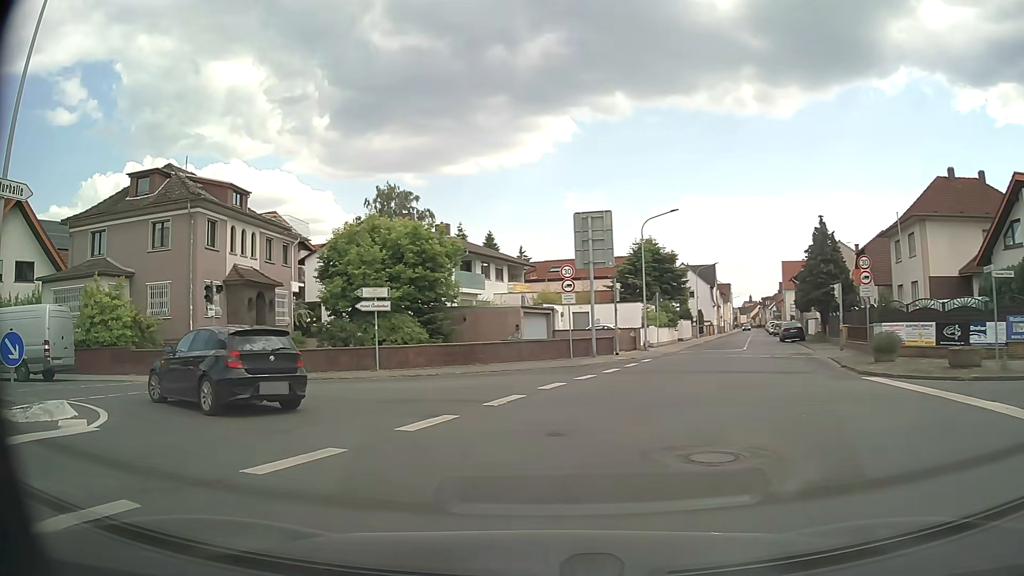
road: tertiary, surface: asphalt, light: Day
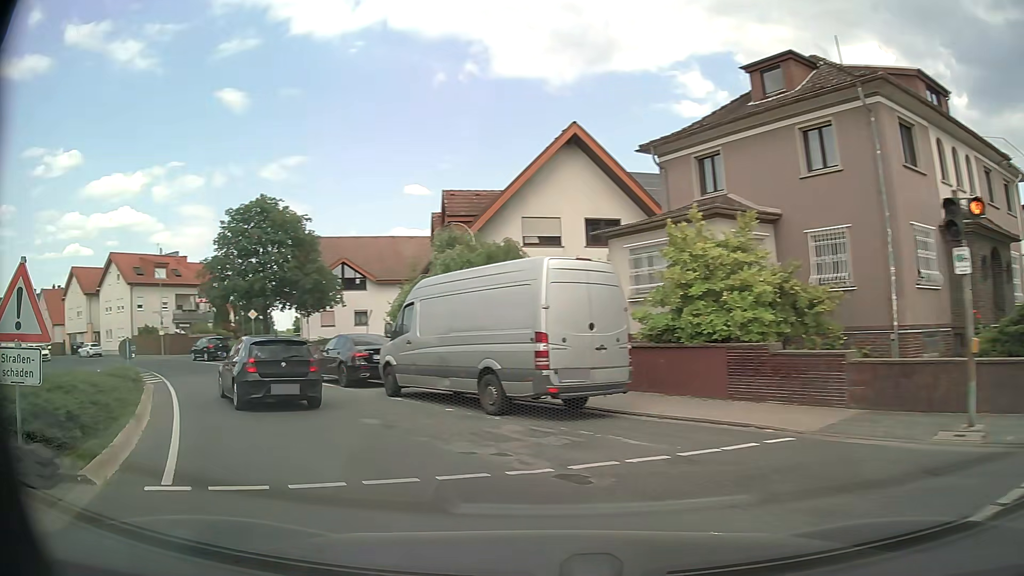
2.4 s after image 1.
(-6.1, +12.4) m; -58°
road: secondary
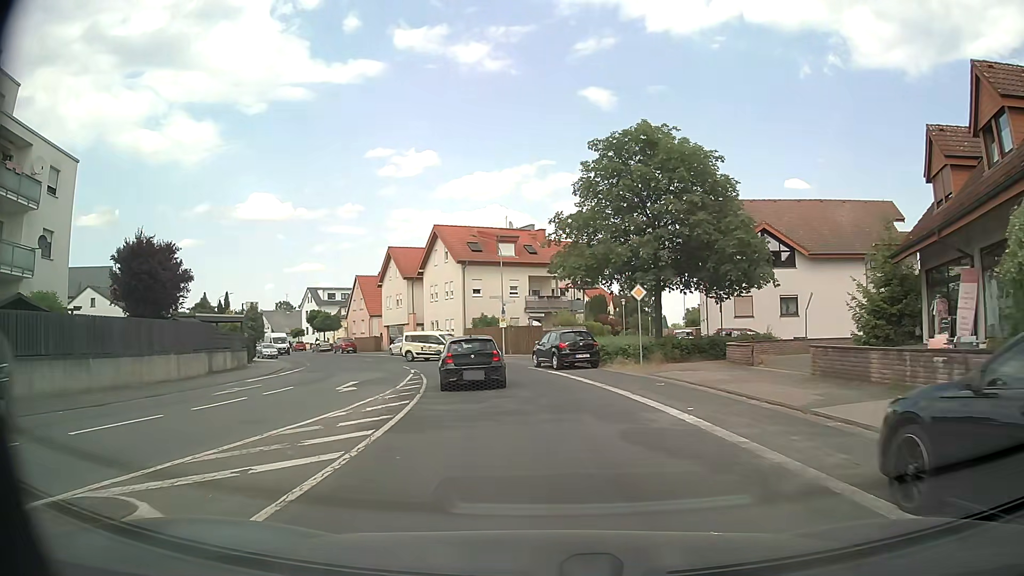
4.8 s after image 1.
(-6.1, +15.3) m; -33°
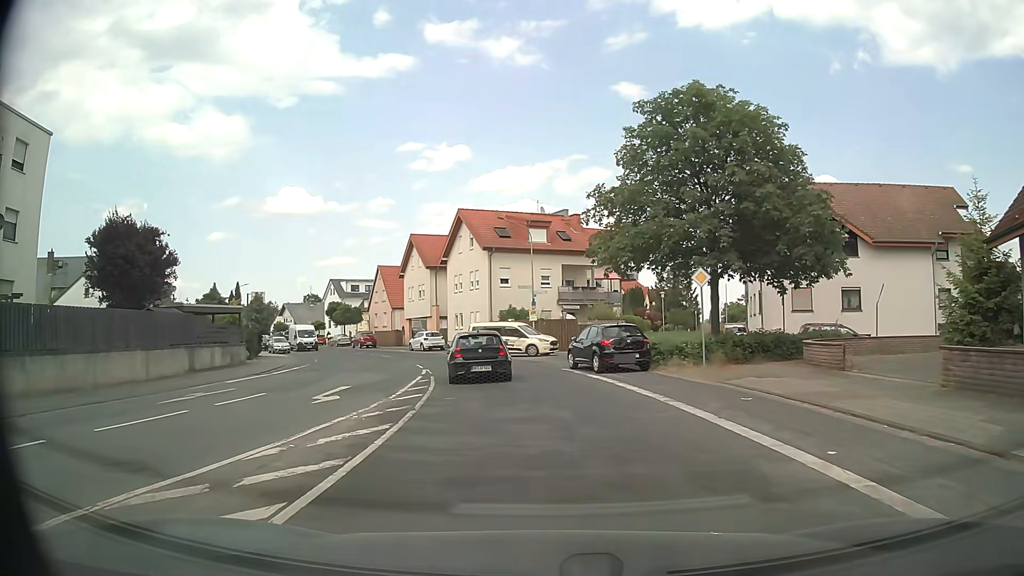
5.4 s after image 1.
(-0.1, +4.9) m; -3°
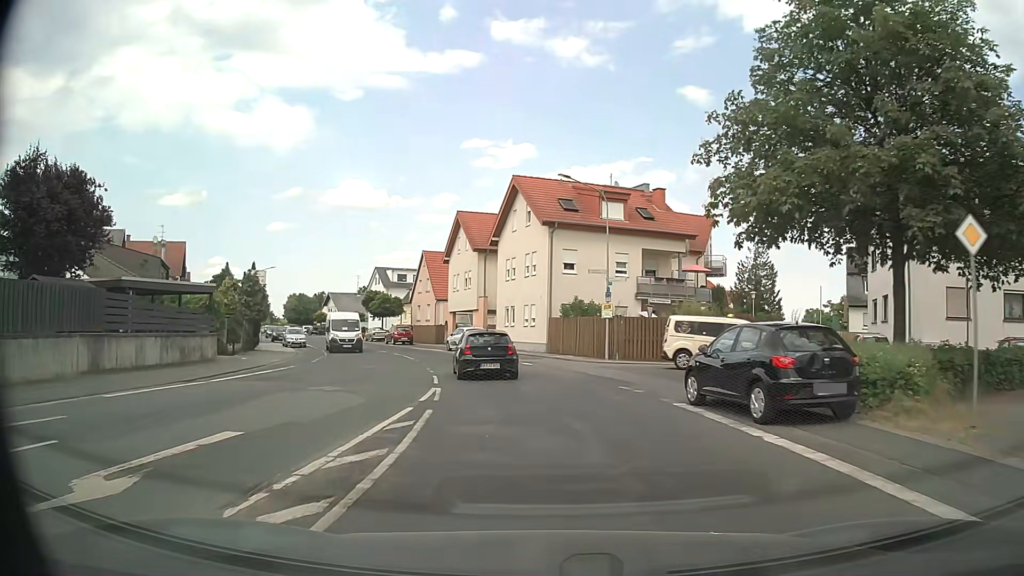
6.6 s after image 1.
(-0.5, +10.6) m; -5°
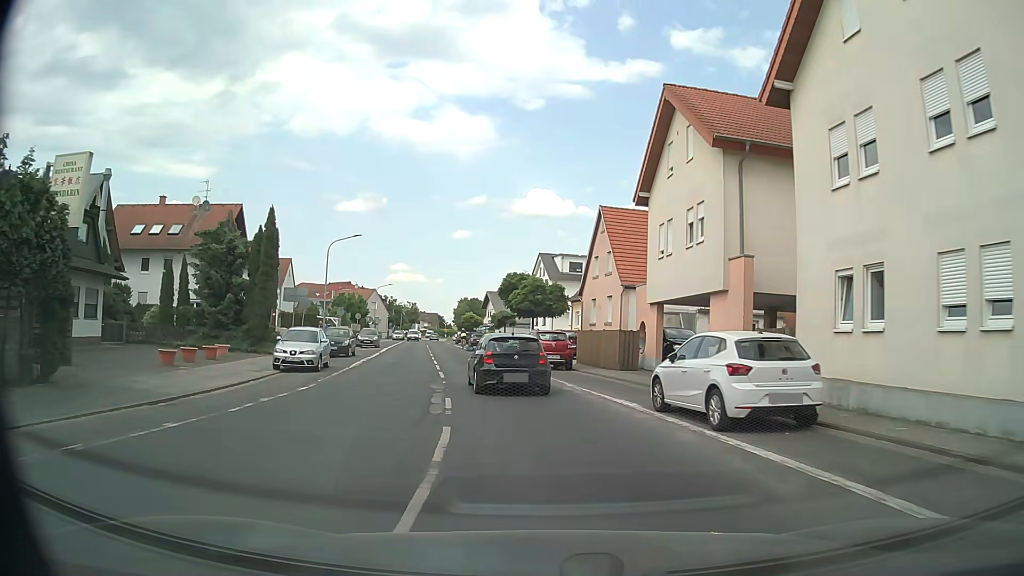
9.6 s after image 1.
(-4.0, +28.9) m; -16°
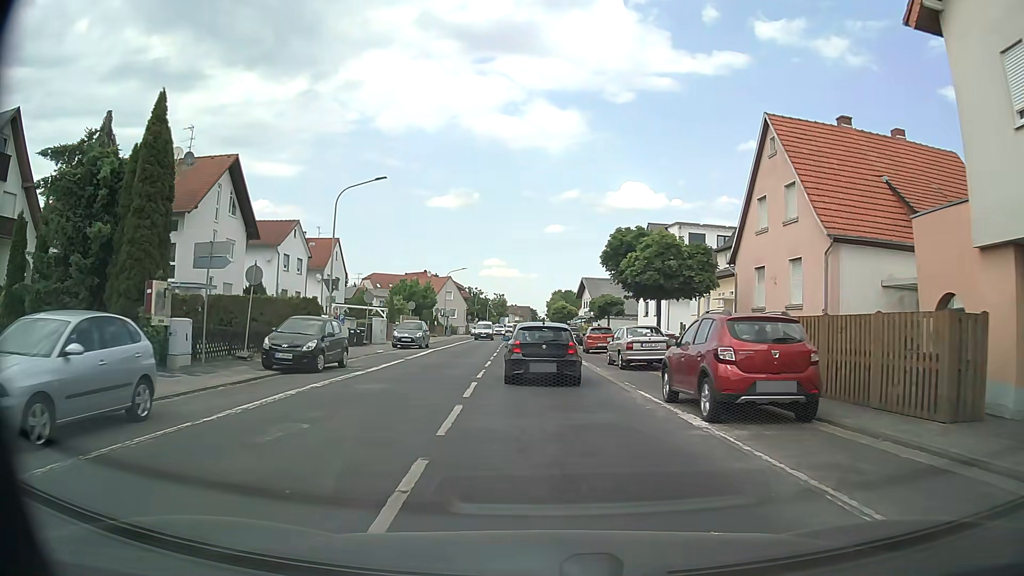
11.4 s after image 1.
(-1.3, +17.0) m; -8°
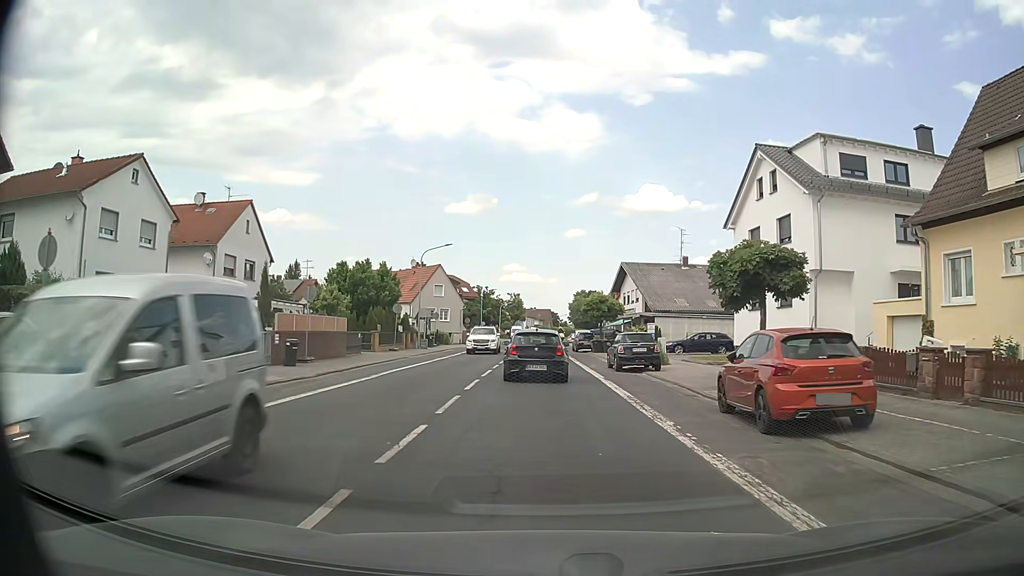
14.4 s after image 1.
(-0.3, +27.2) m; -2°
(0, +10) (0, +20) (0, +30) (0, +40) (0, +50) (0, +60) (0, +70) (-1, +80) (-1, +90) (-1, +100) m
